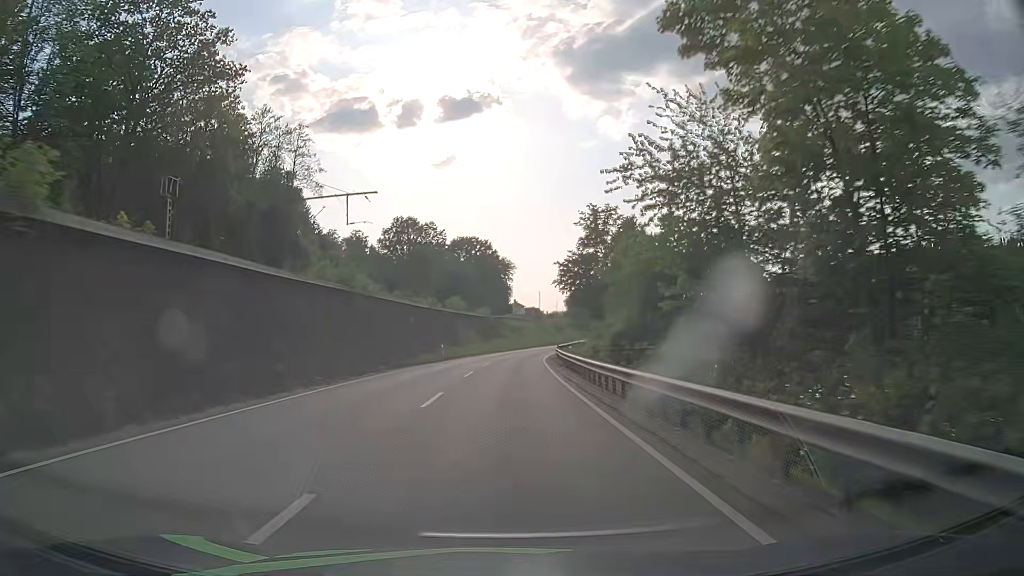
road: primary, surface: asphalt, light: Day
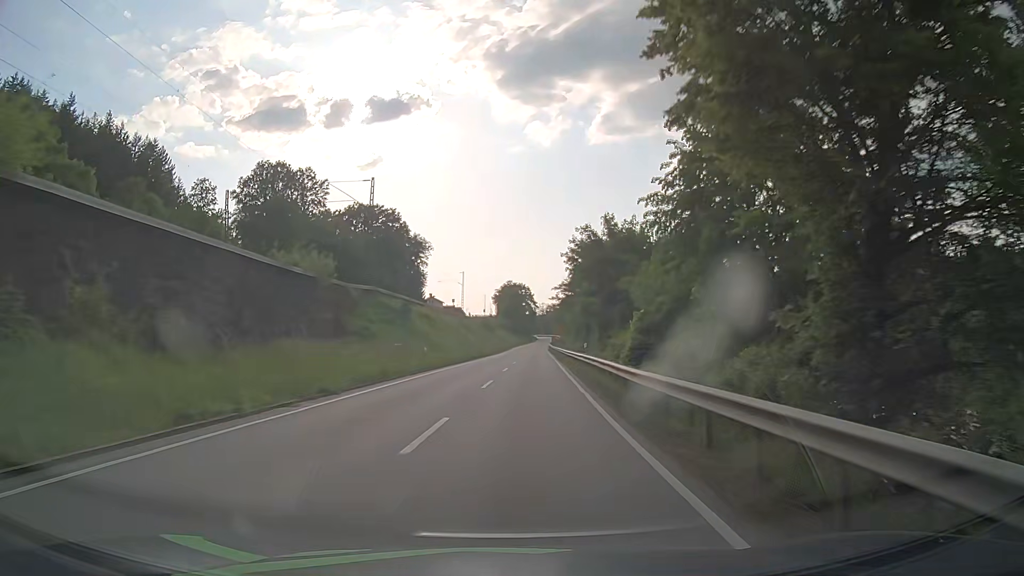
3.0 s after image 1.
(+3.3, +64.6) m; +7°
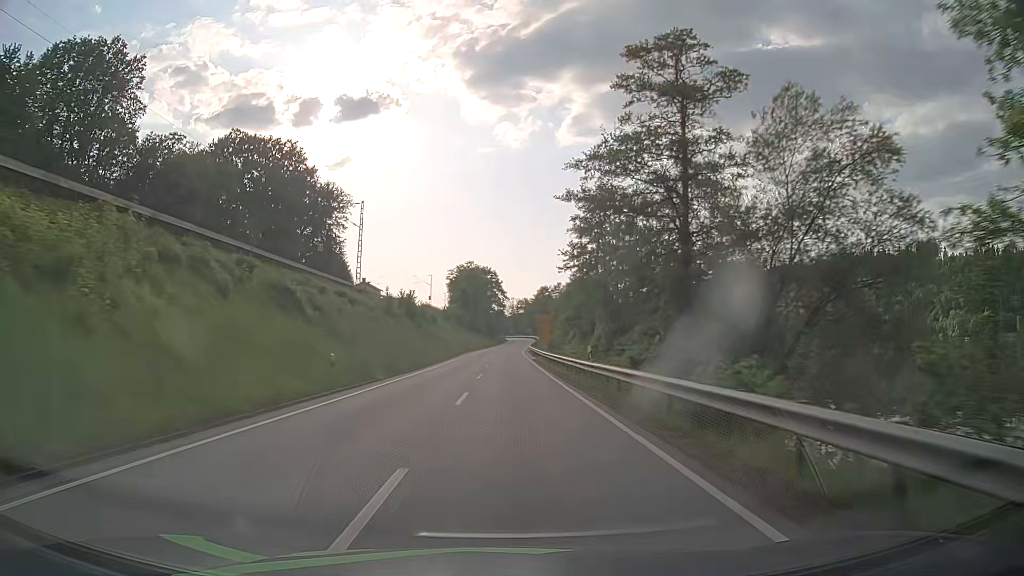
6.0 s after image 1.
(+2.7, +64.3) m; +3°
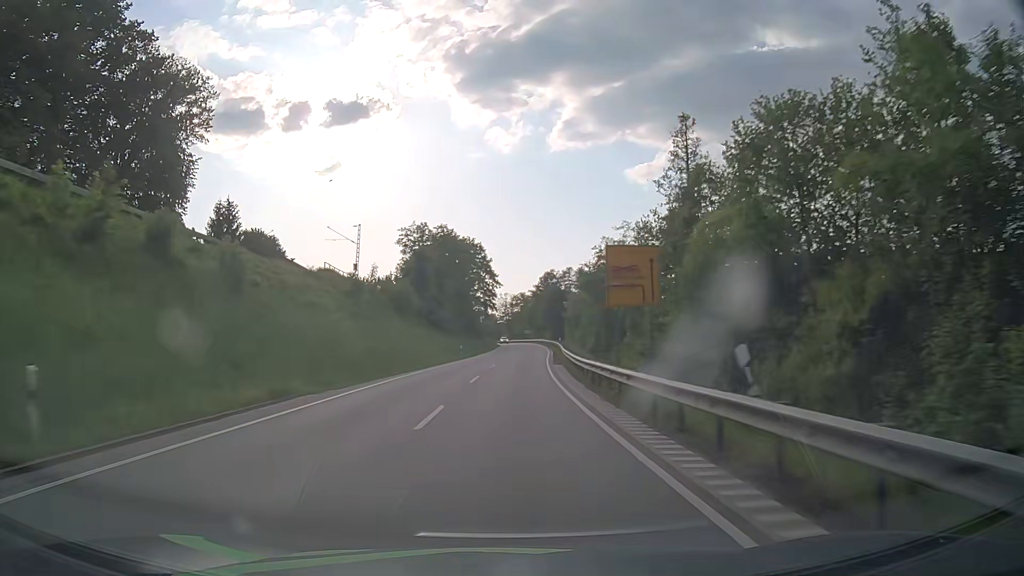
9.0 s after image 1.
(+0.8, +64.3) m; +1°
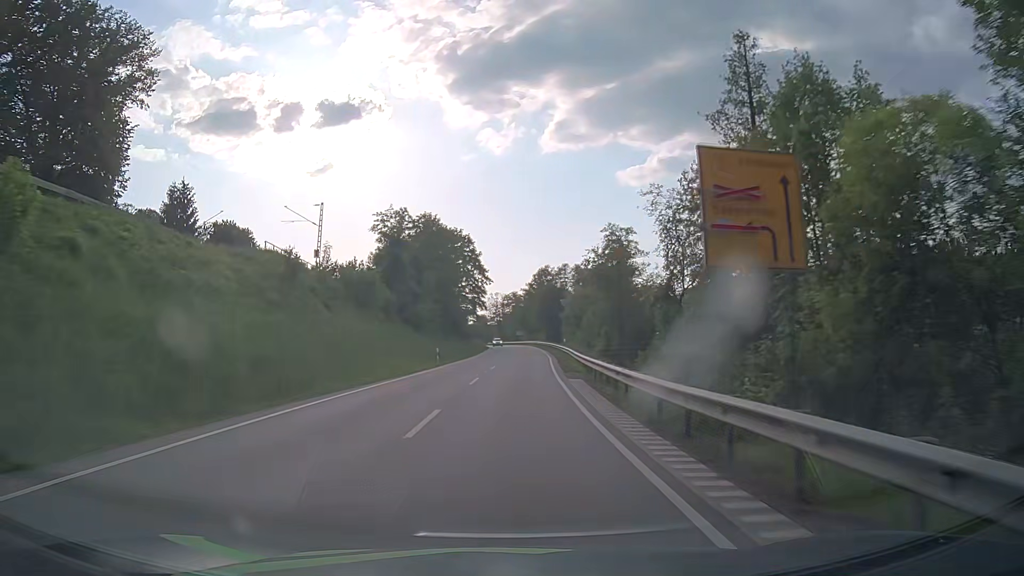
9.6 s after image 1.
(+0.1, +12.8) m; +1°
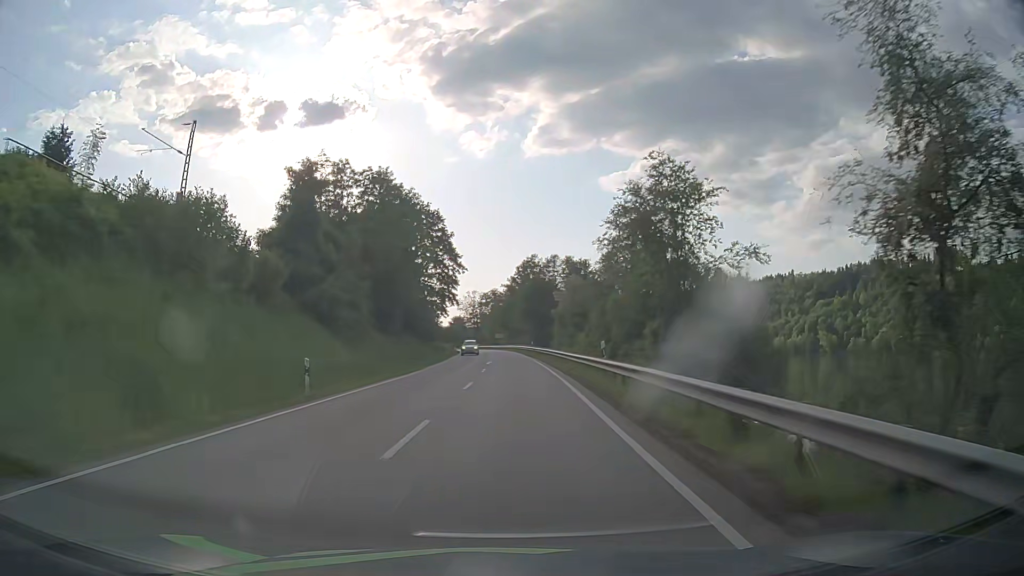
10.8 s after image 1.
(+0.3, +25.6) m; +2°
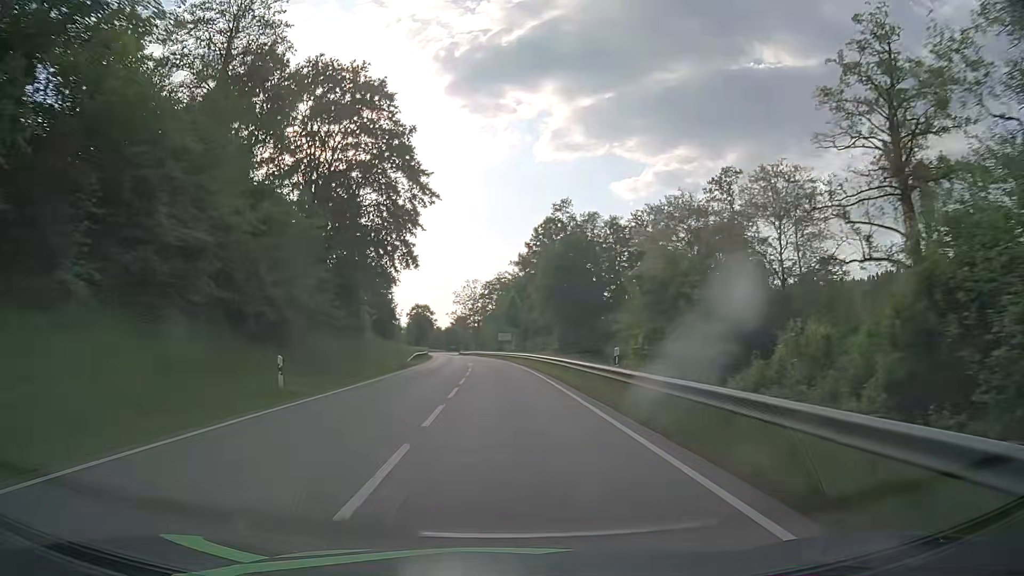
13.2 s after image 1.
(0.0, +51.1) m; 0°
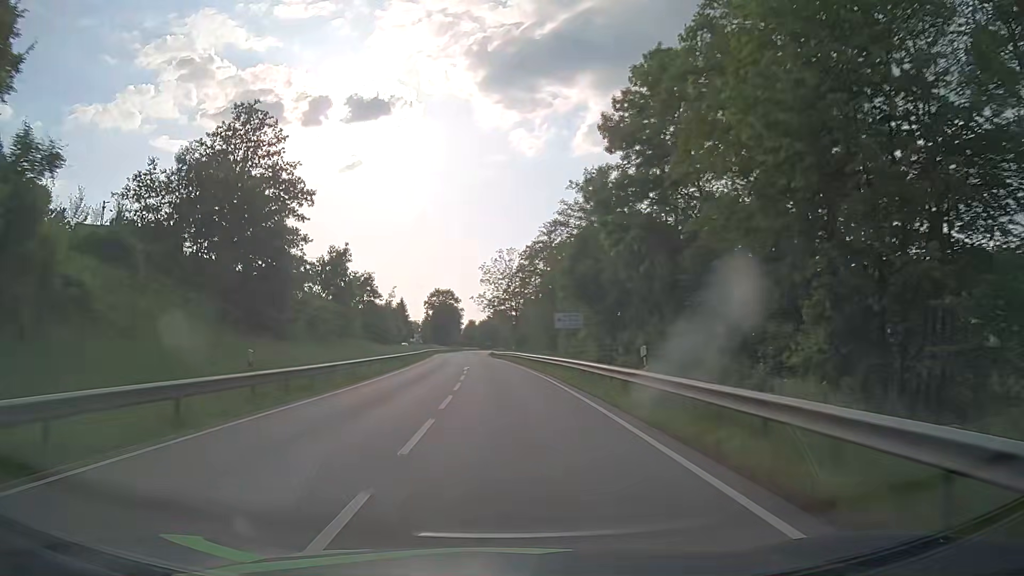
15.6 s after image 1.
(-1.6, +51.2) m; -4°
(0, +10) (0, +20) (-1, +30) (-1, +40) (-2, +50) (-2, +60) (-3, +70) (-4, +80) (-4, +90) (-5, +100) m
